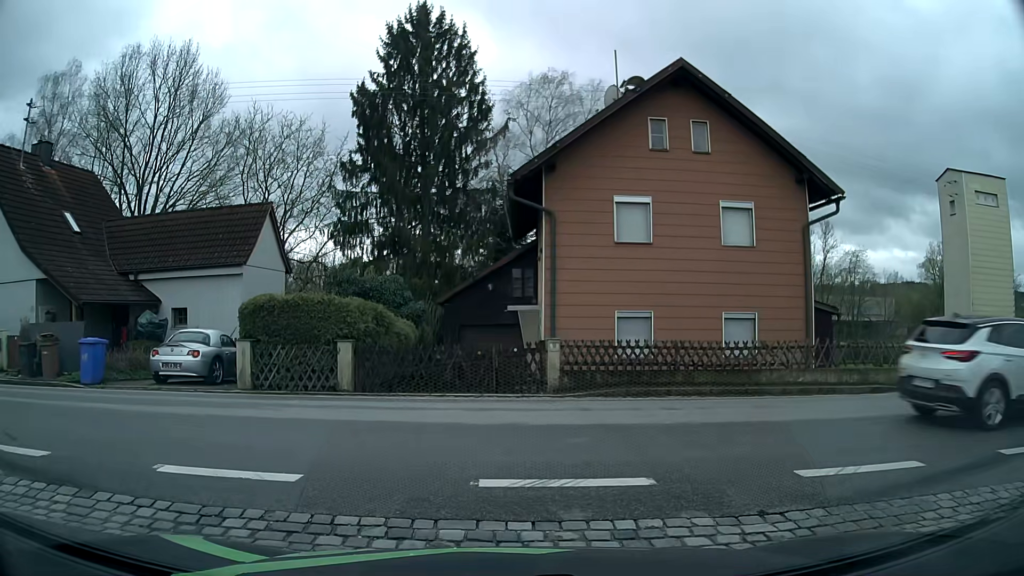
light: Day
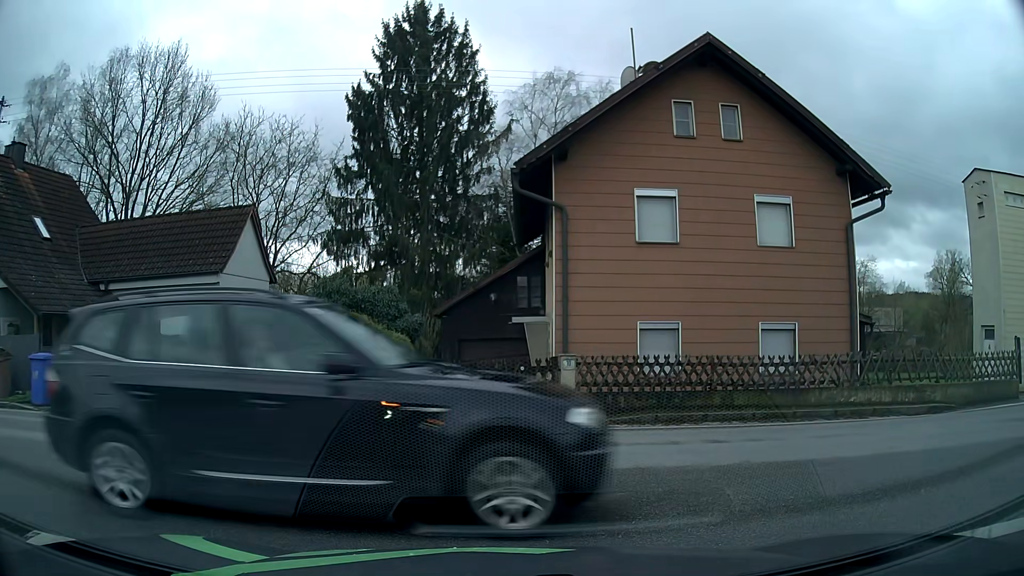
(0.0, +2.1) m; -2°
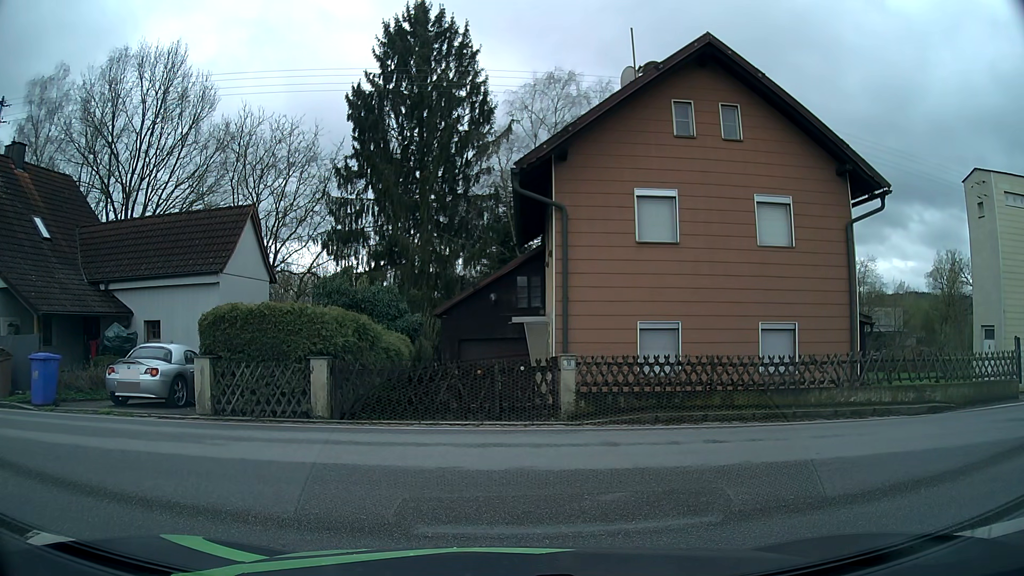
(0.0, 0.0) m; 0°
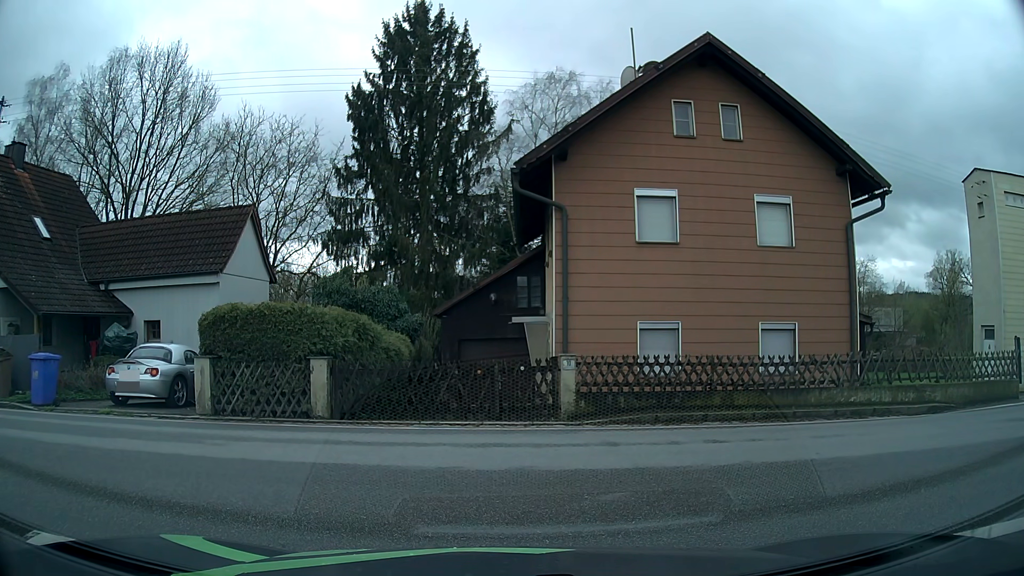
(0.0, 0.0) m; 0°
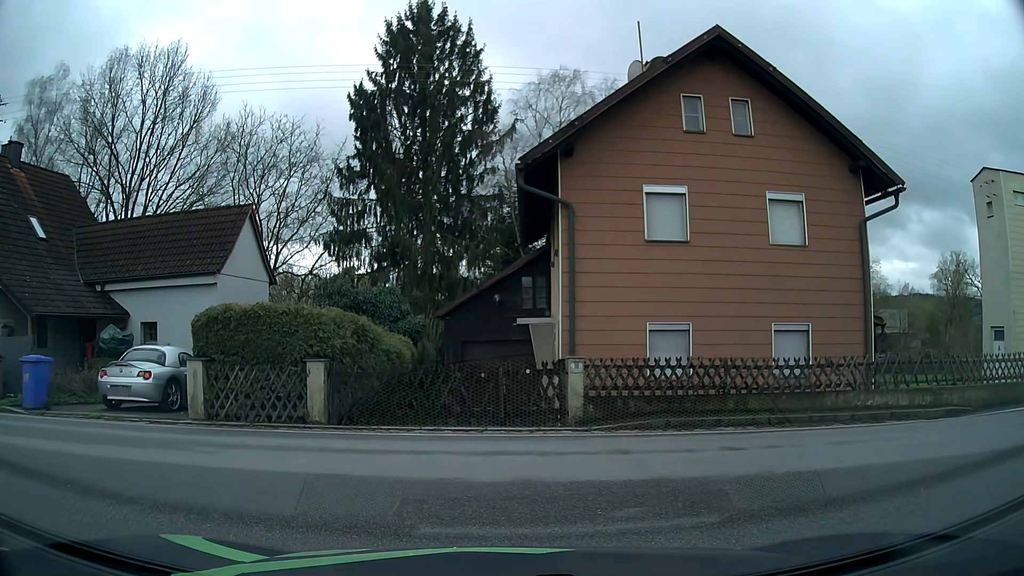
(0.0, +0.5) m; 0°
